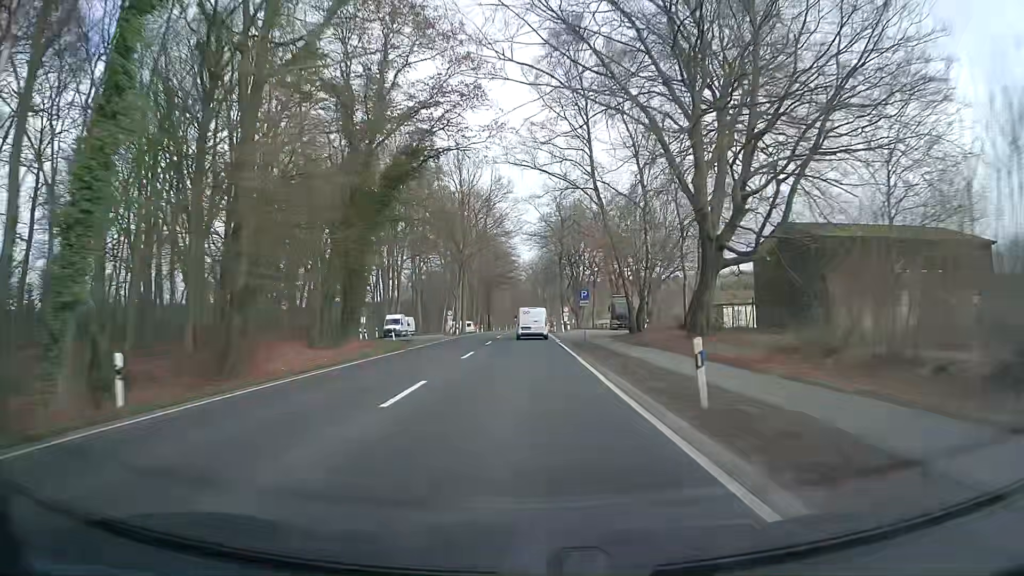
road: primary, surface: asphalt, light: Day
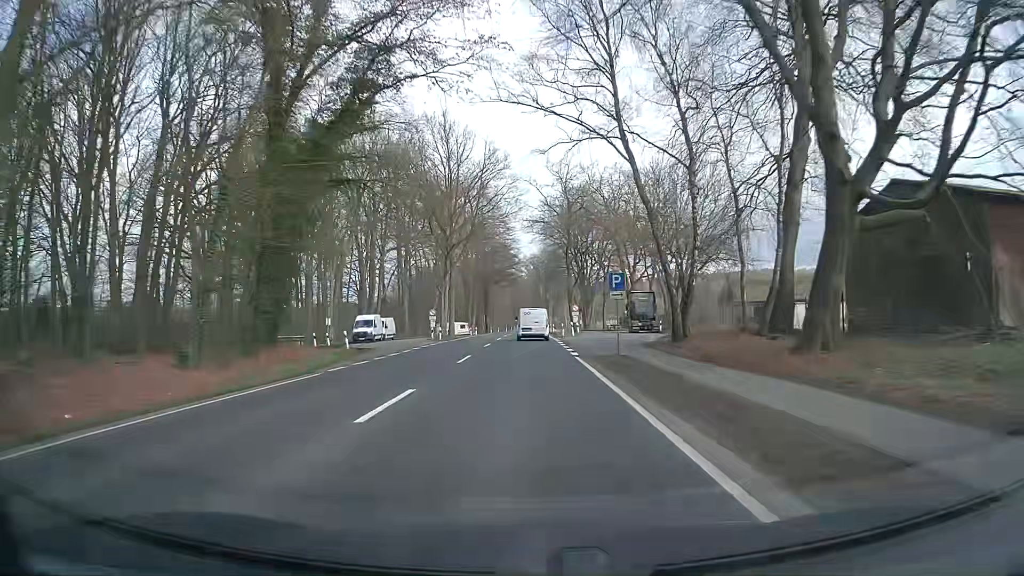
(+0.1, +13.9) m; 0°
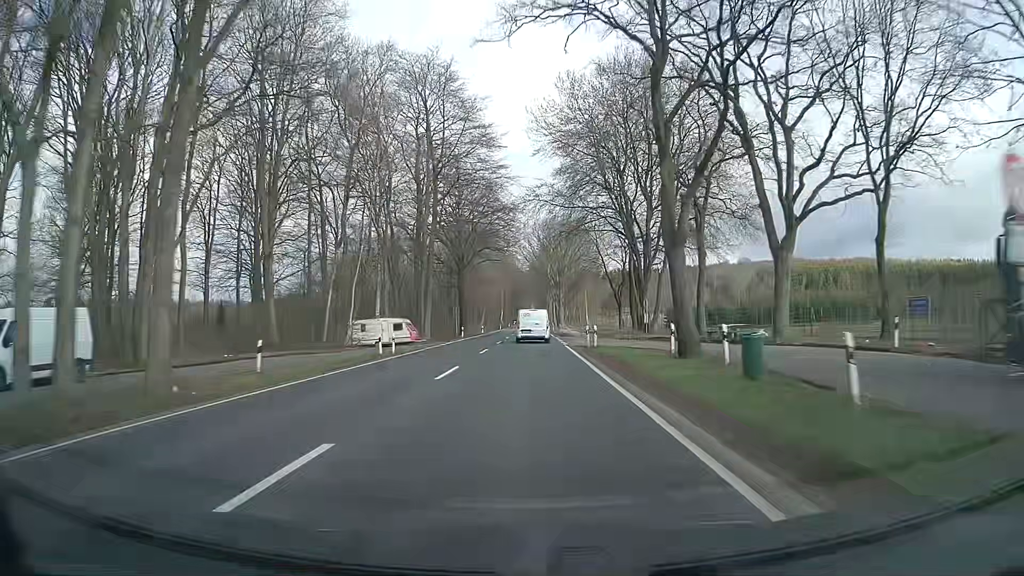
(0.0, +54.9) m; 0°
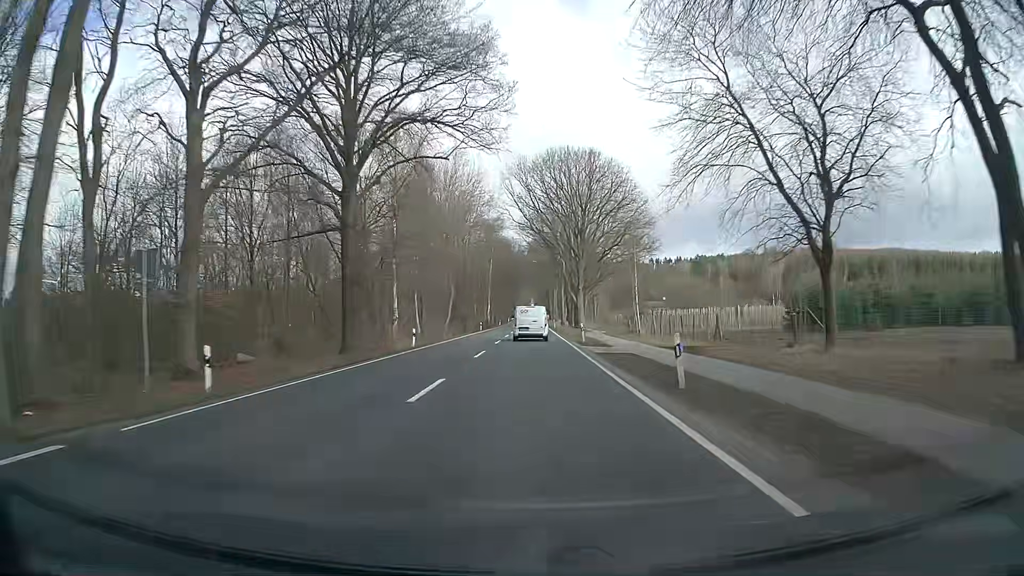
(+0.1, +53.9) m; +1°
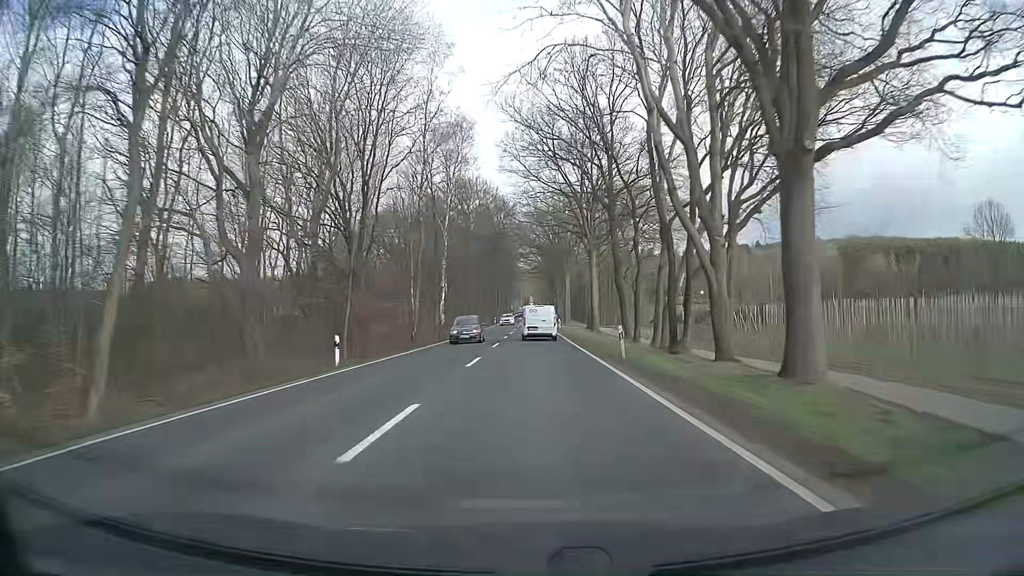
(-0.7, +66.3) m; 0°
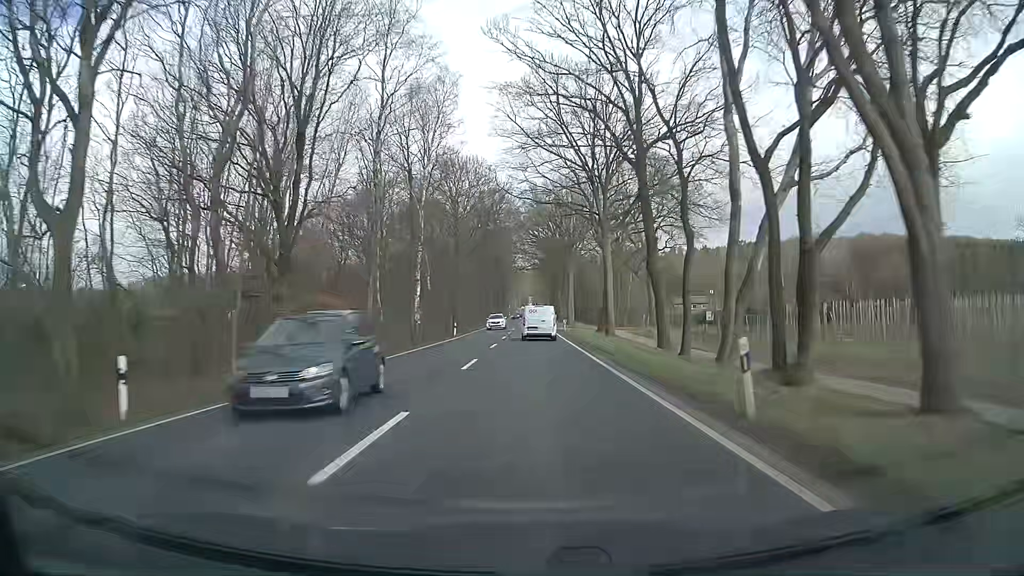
(0.0, +13.2) m; 0°
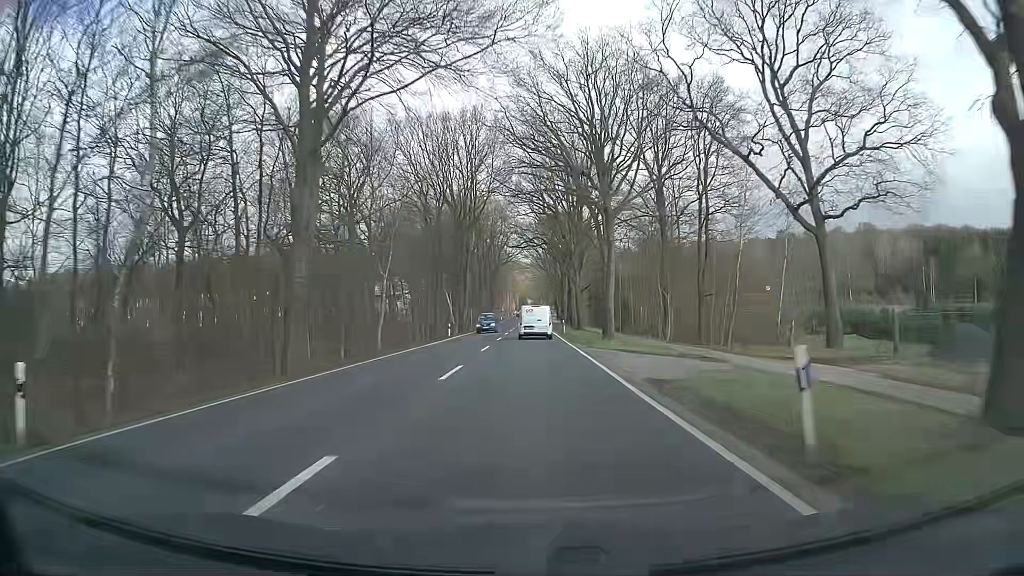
(-0.1, +52.5) m; -1°
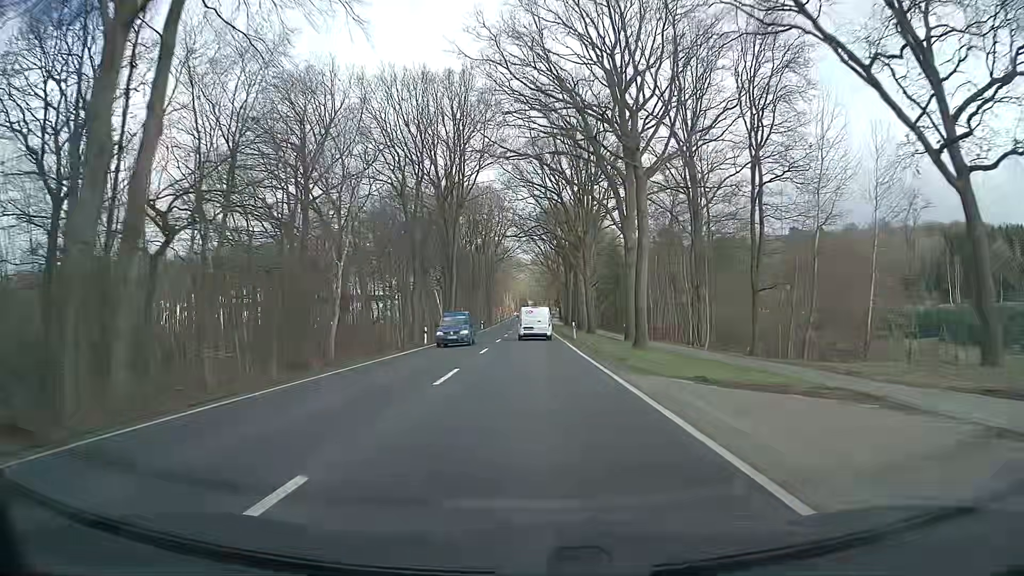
(+0.1, +13.1) m; 0°
(0, +10) (0, +20) (0, +30) (0, +40) (0, +50) (0, +60) (0, +70) (0, +80) (0, +90) (0, +100) m
